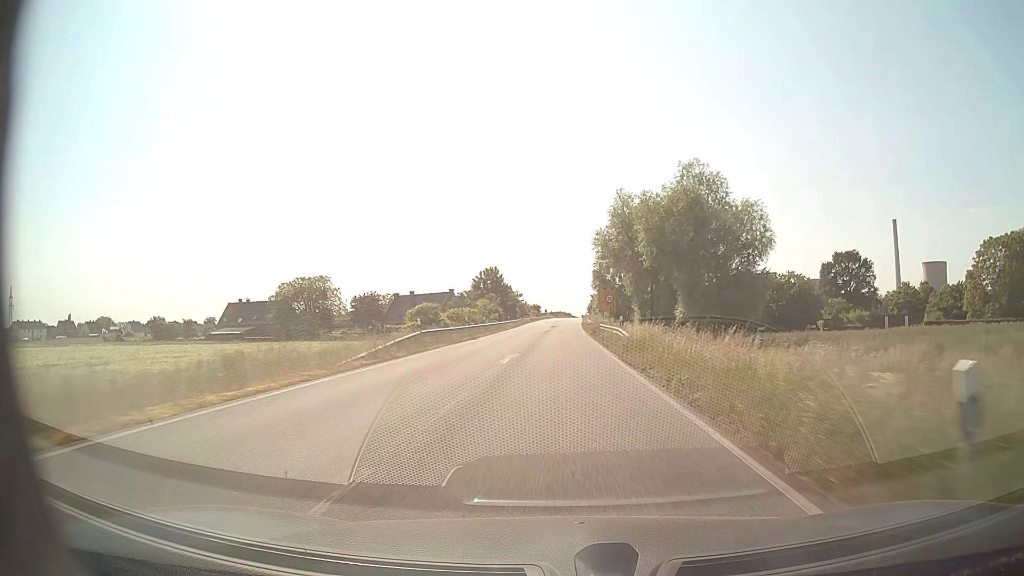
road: secondary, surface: asphalt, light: Day
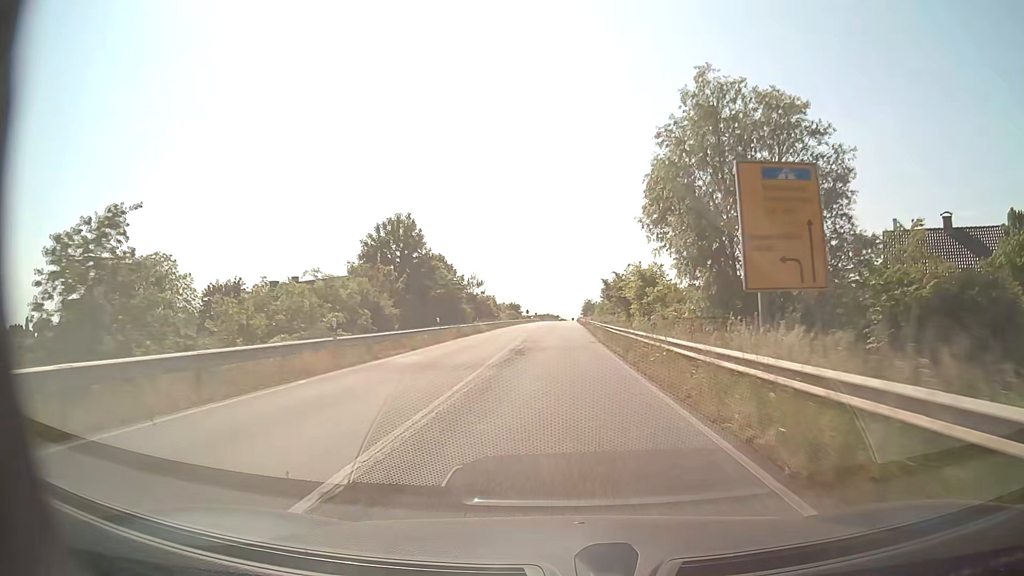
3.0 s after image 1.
(+0.4, +58.0) m; +1°
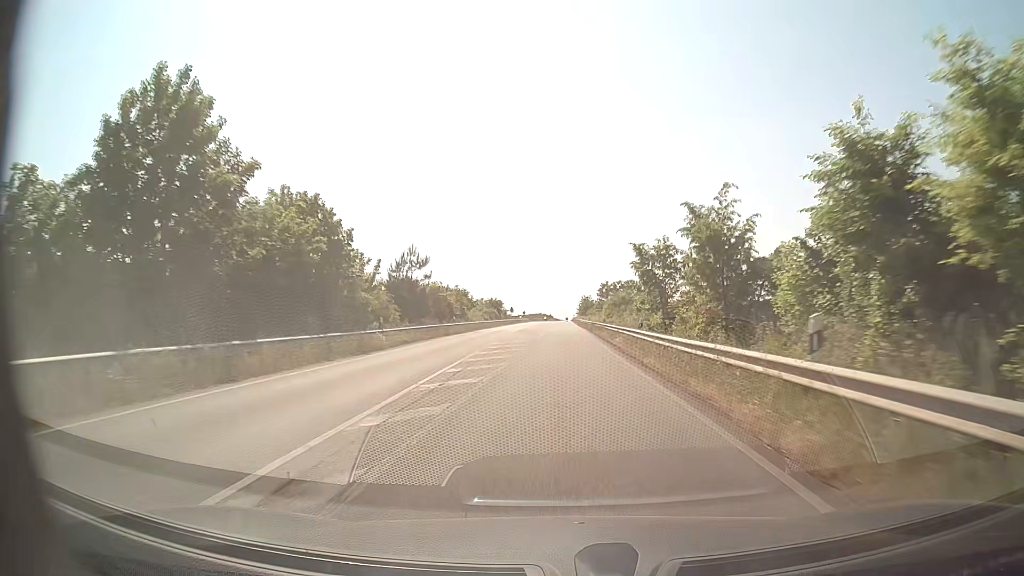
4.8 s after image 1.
(+0.1, +33.0) m; 0°
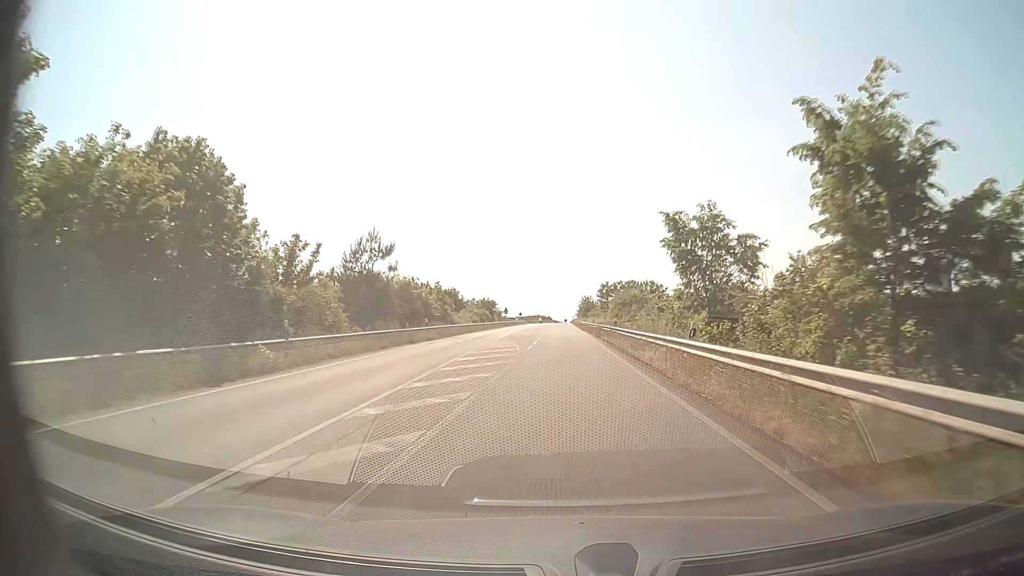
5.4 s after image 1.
(0.0, +11.1) m; 0°
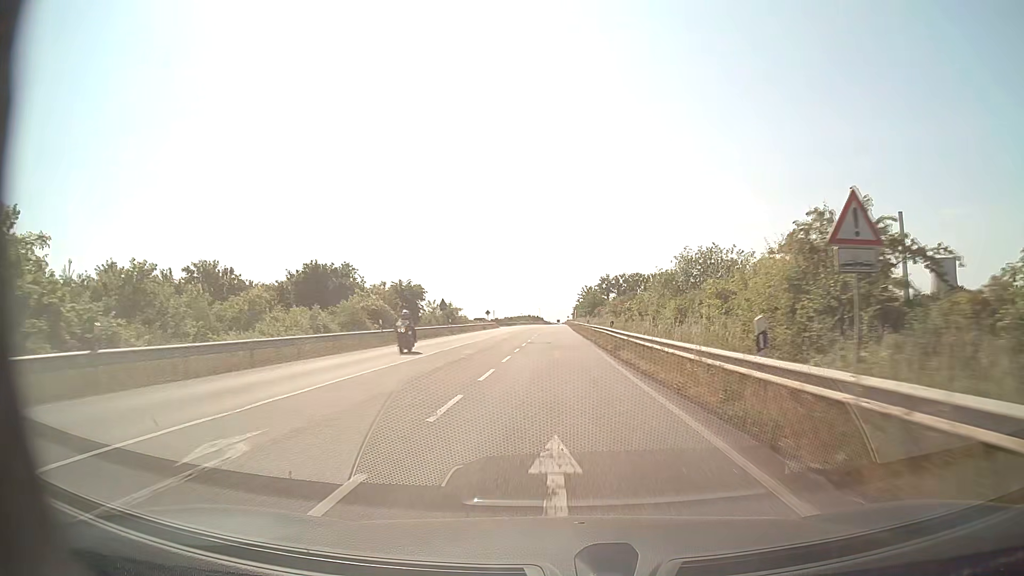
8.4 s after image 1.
(+0.7, +56.3) m; +1°
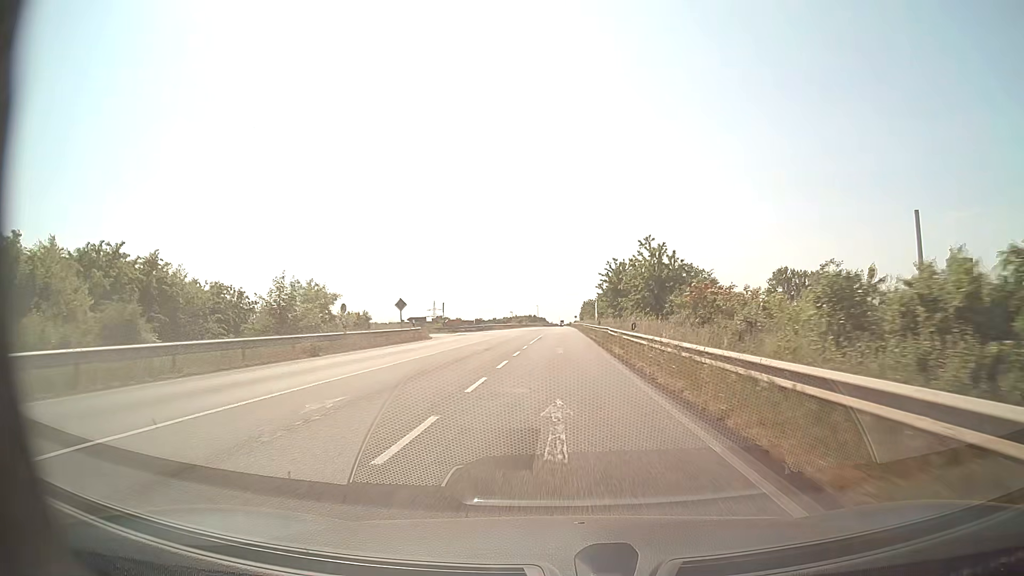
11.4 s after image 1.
(-0.1, +57.0) m; 0°
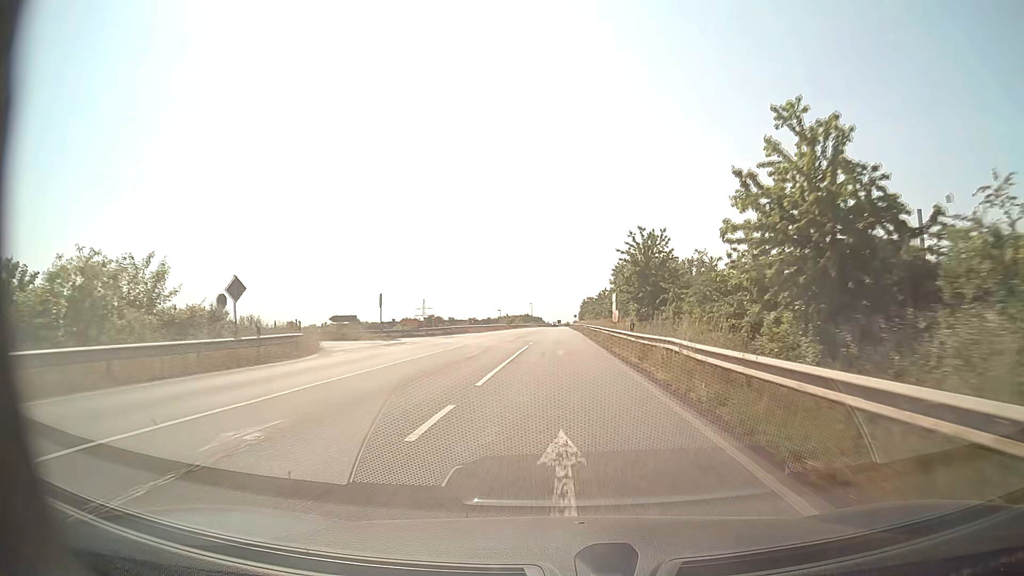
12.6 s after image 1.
(0.0, +22.9) m; 0°
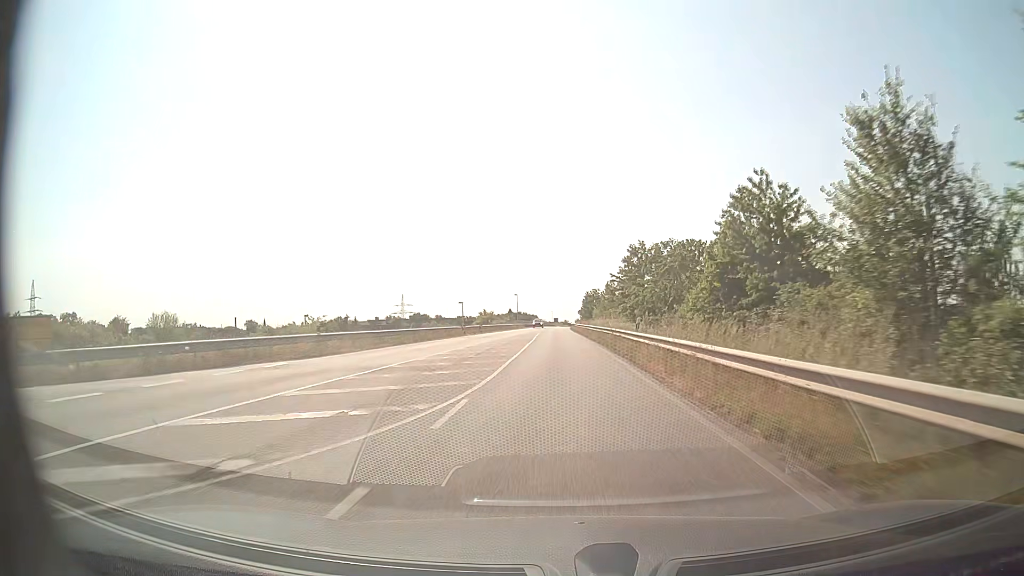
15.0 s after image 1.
(+0.2, +45.8) m; 0°
(0, +10) (0, +20) (0, +30) (0, +40) (0, +50) (0, +60) (0, +70) (0, +80) (0, +90) (0, +100) m
